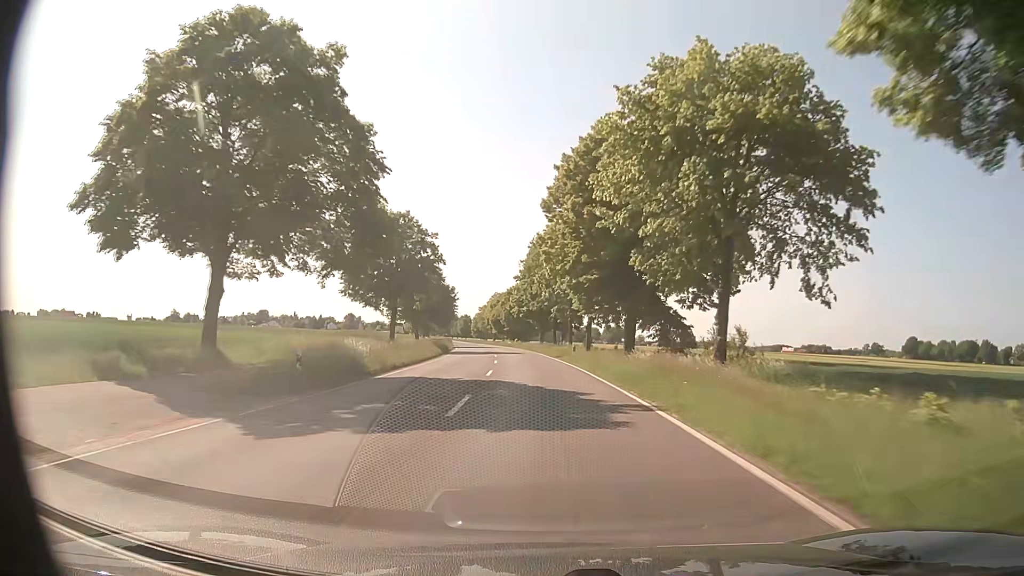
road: secondary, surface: asphalt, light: Day
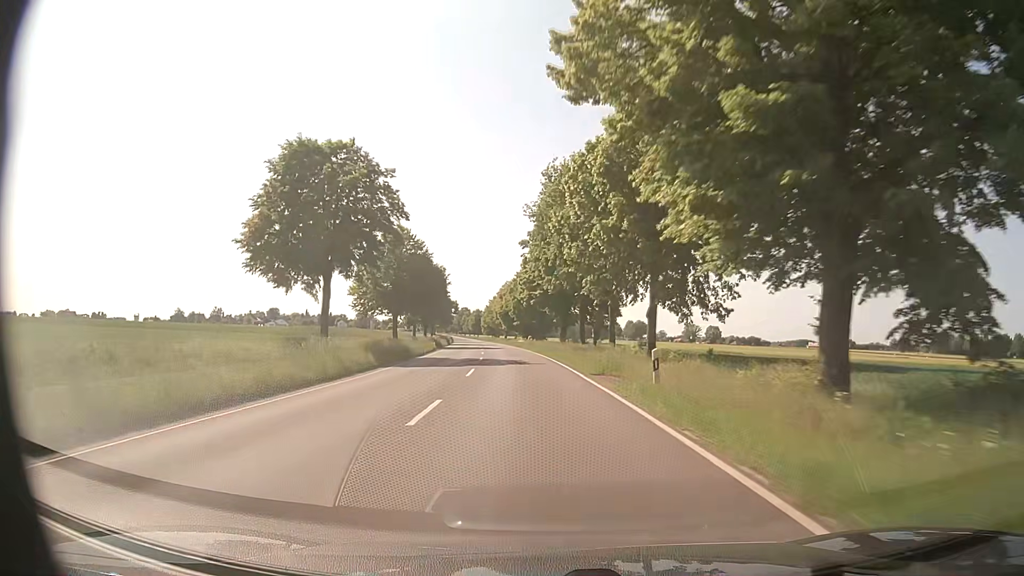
(-0.2, +25.1) m; -1°
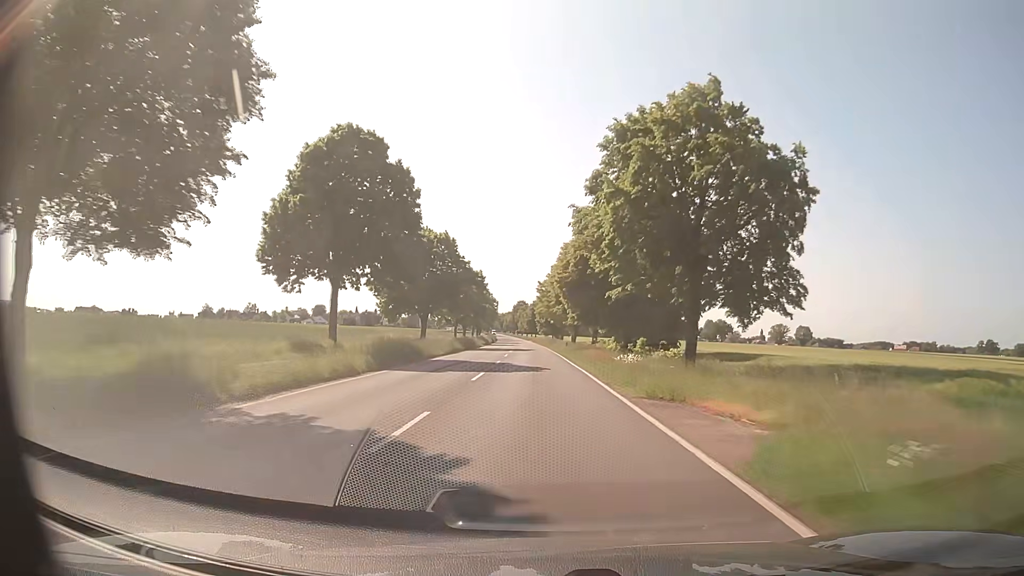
(-4.0, +62.6) m; -6°
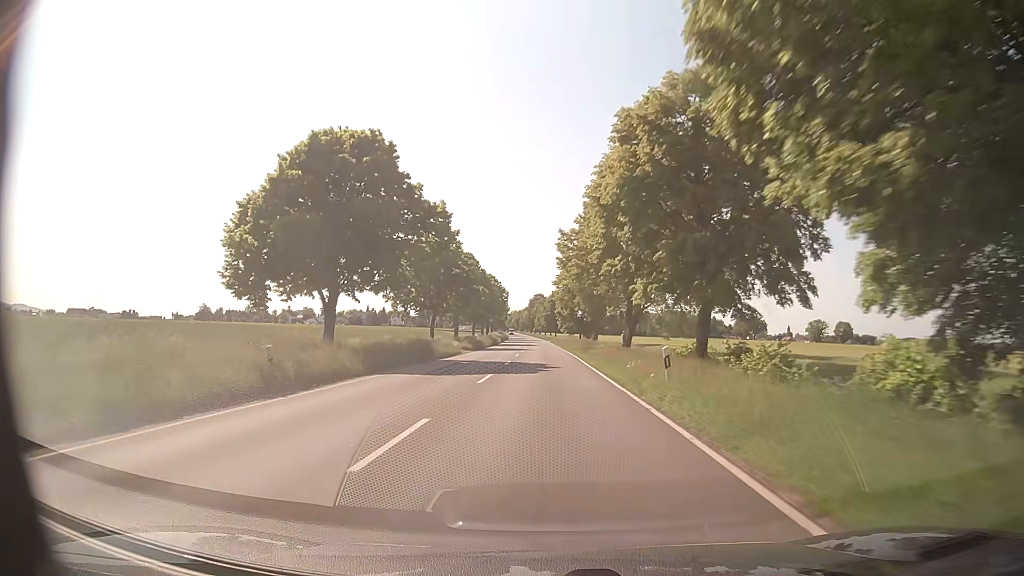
(-0.5, +37.3) m; -2°
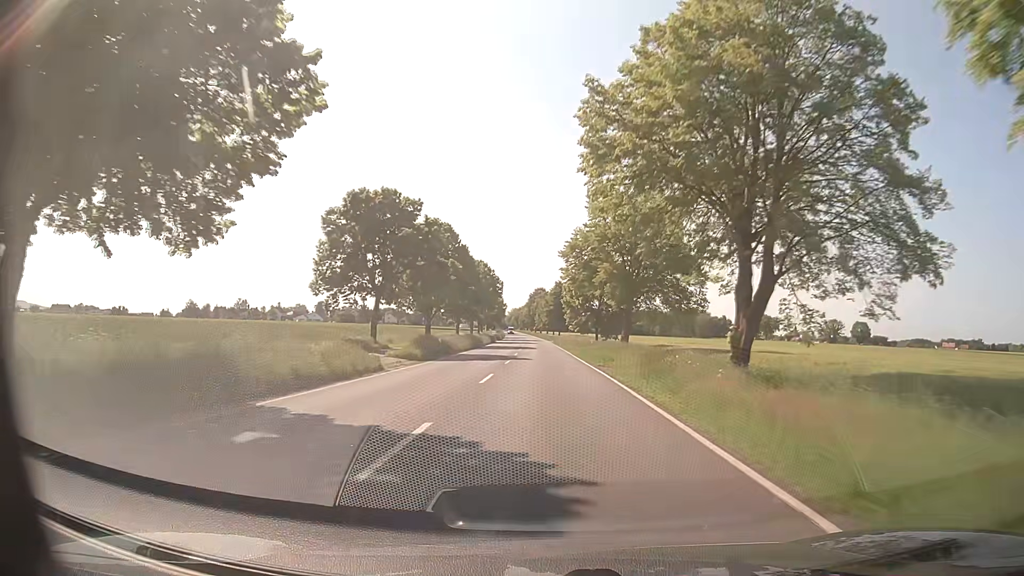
(-0.1, +24.6) m; 0°
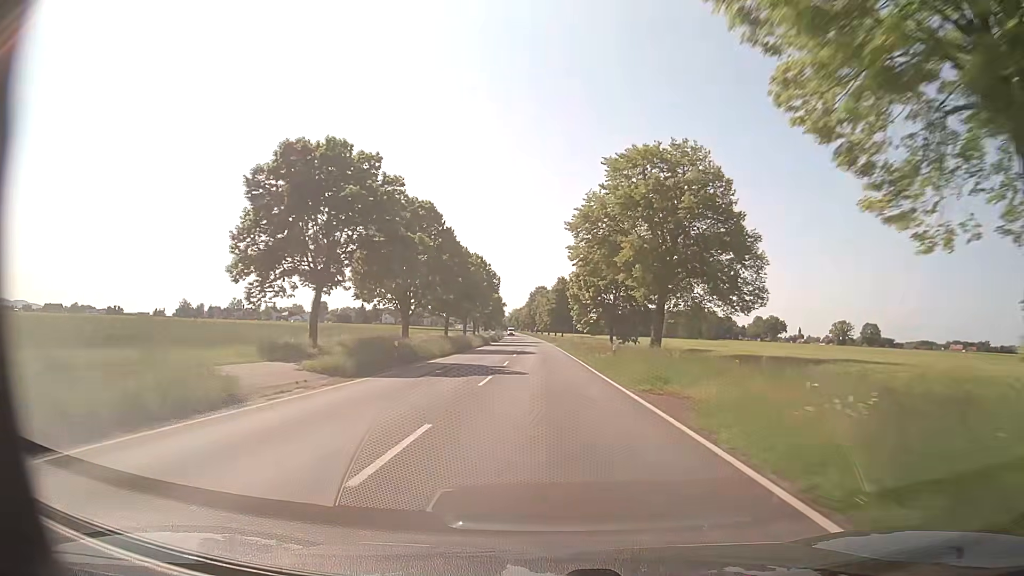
(0.0, +12.3) m; 0°
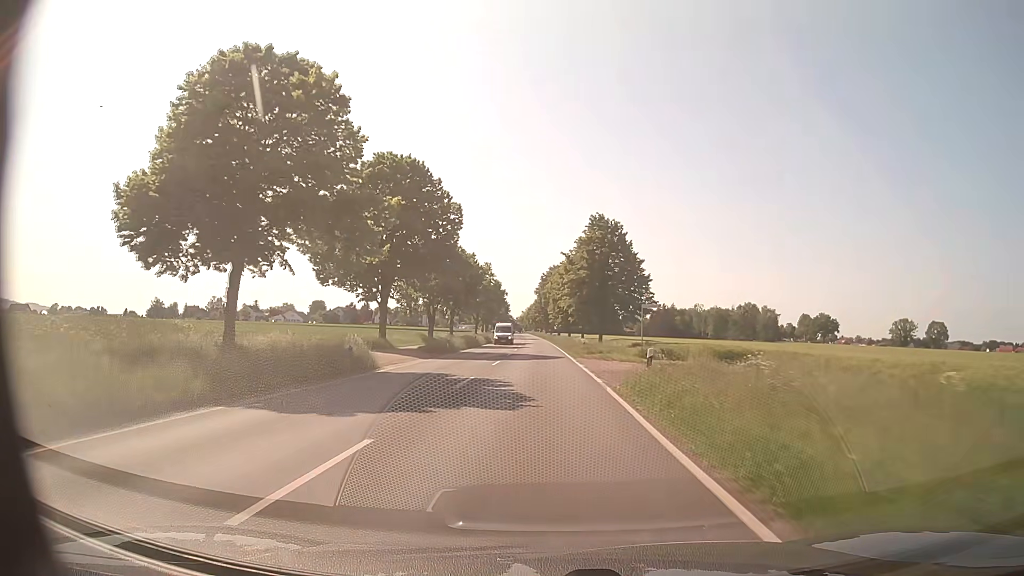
(-0.2, +61.9) m; -2°
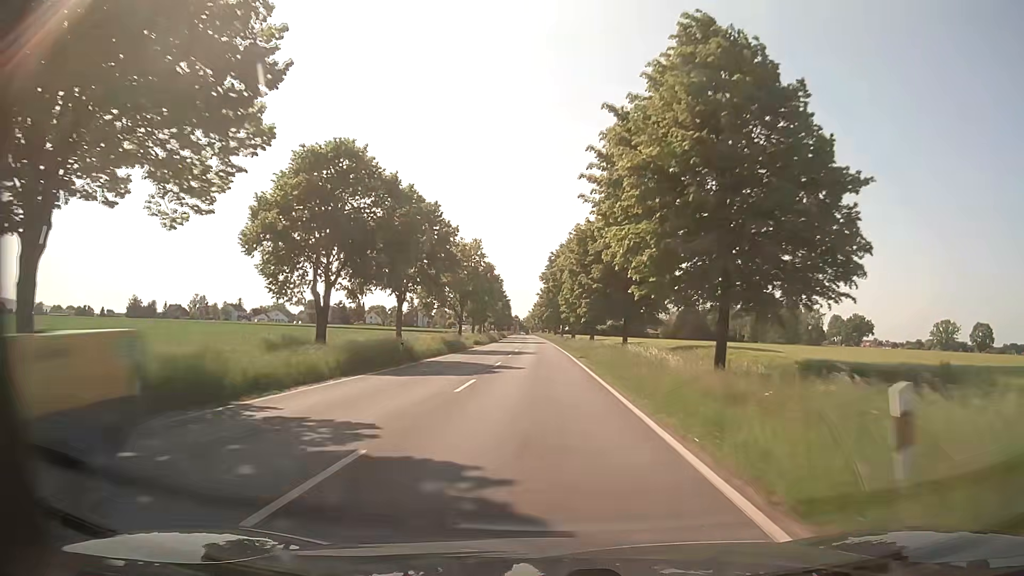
(-0.1, +37.0) m; -1°
(0, +10) (0, +20) (0, +30) (0, +40) (0, +50) (0, +60) (-1, +70) (-1, +80) (-1, +90) (-2, +100) m
